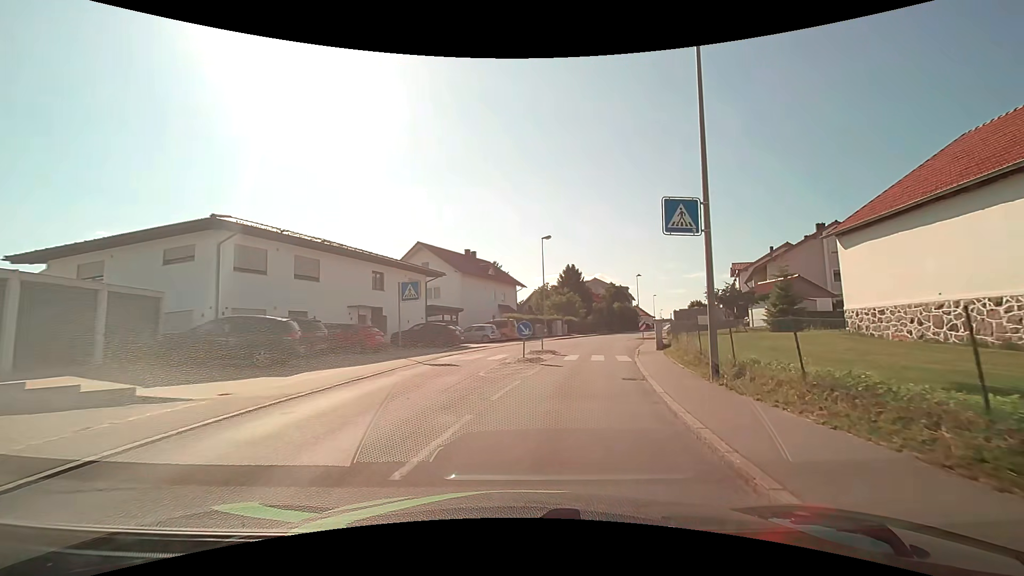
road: unclassified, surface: asphalt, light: Day
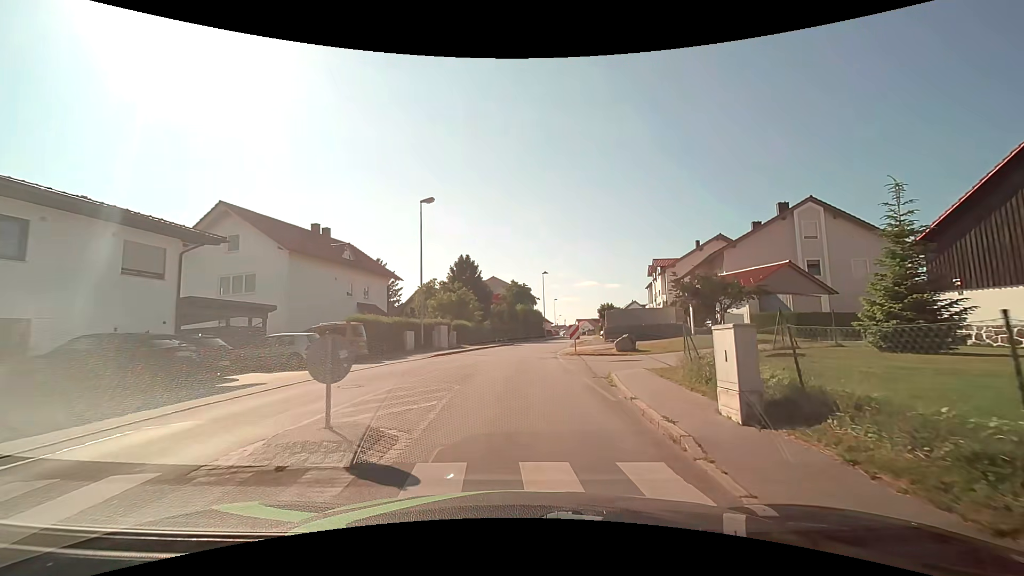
(+1.7, +16.7) m; +12°
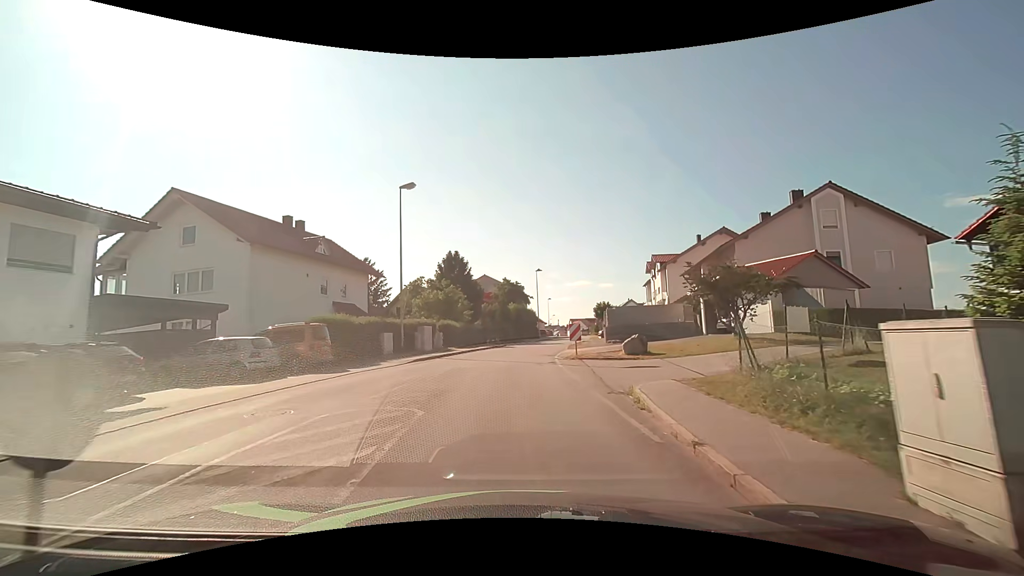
(+0.1, +3.6) m; +1°
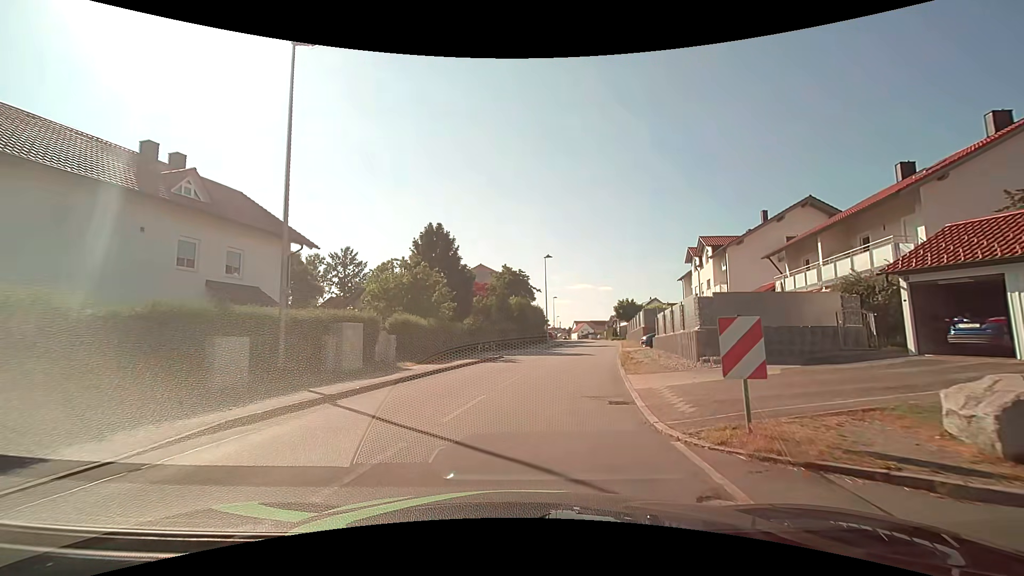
(-0.3, +15.6) m; 0°
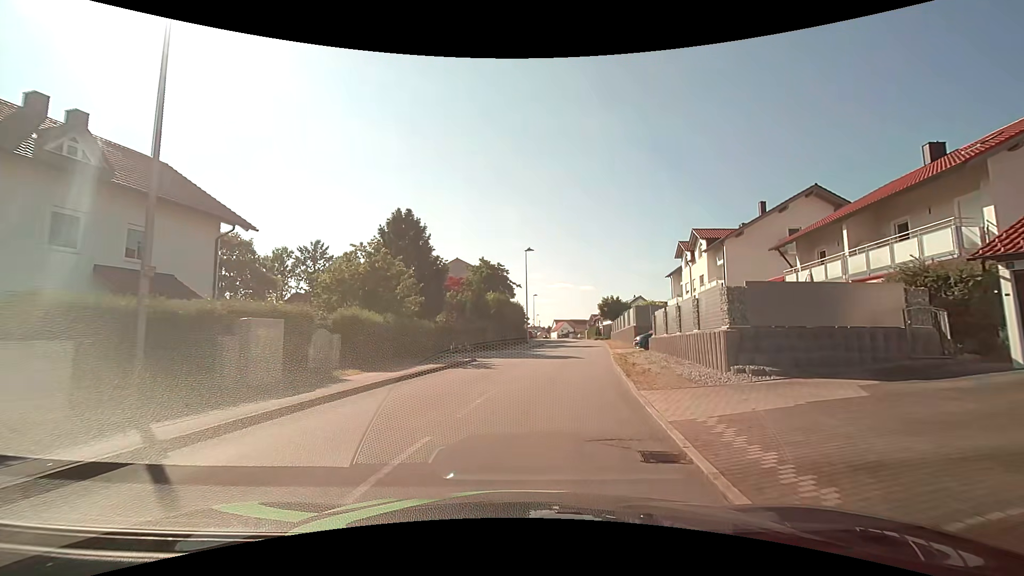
(+0.1, +4.2) m; +2°
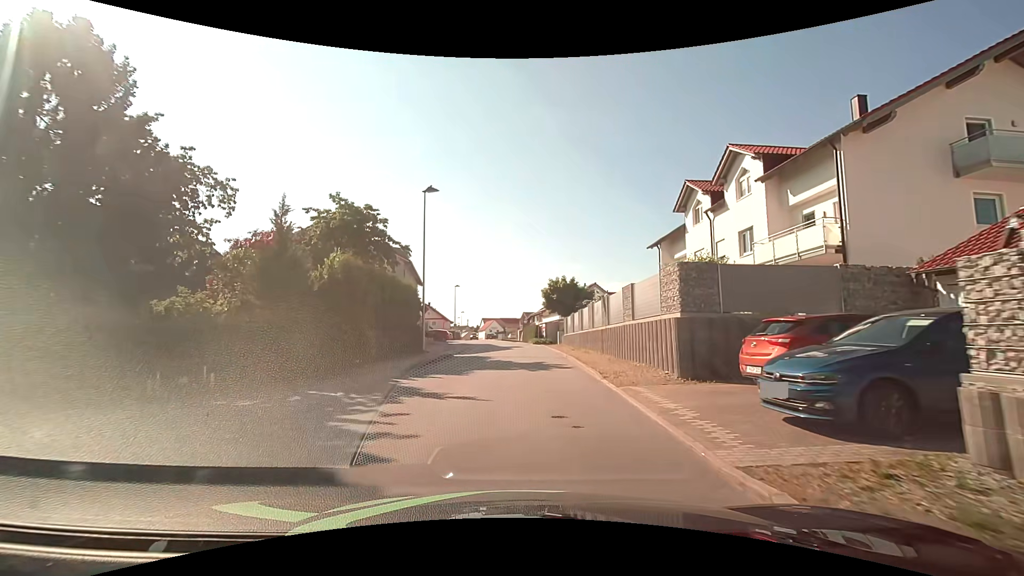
(+2.4, +22.6) m; +9°
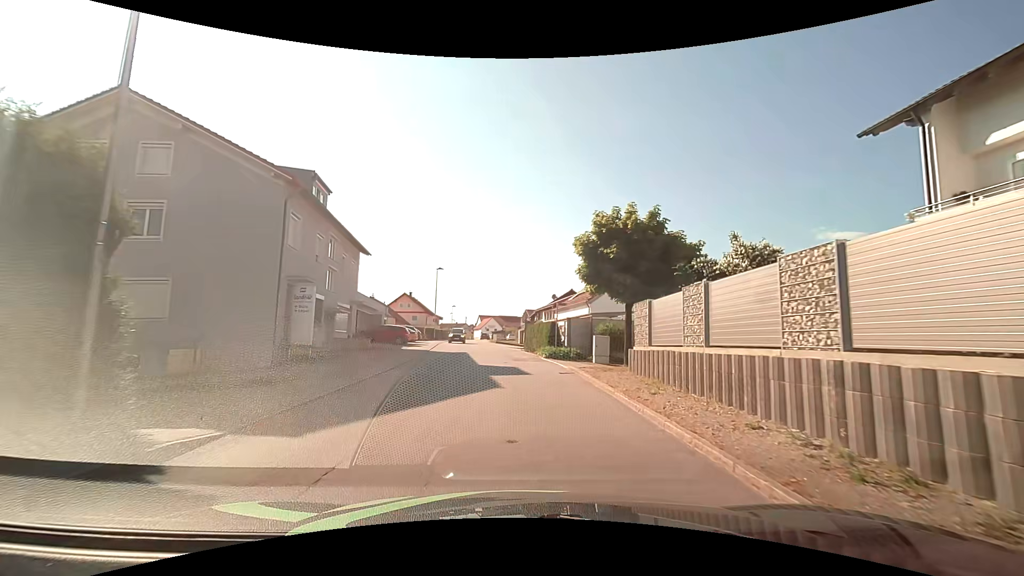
(+0.1, +23.1) m; 0°
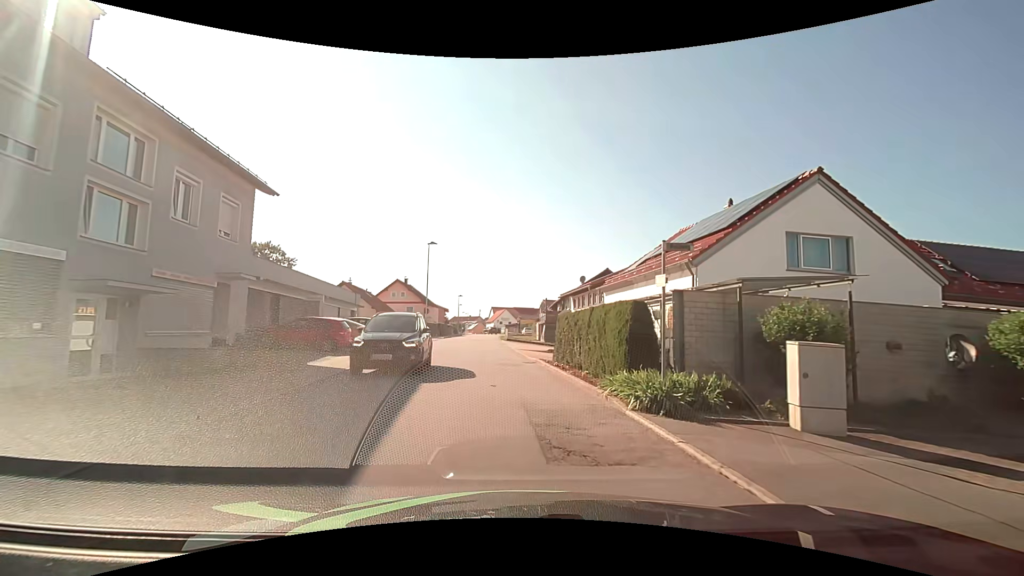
(-0.1, +17.2) m; -1°
(0, +10) (-1, +20) (-2, +30) (-3, +40) (-3, +50) (-4, +60) (-4, +70) (-5, +80) (-5, +90) (-6, +100) m
